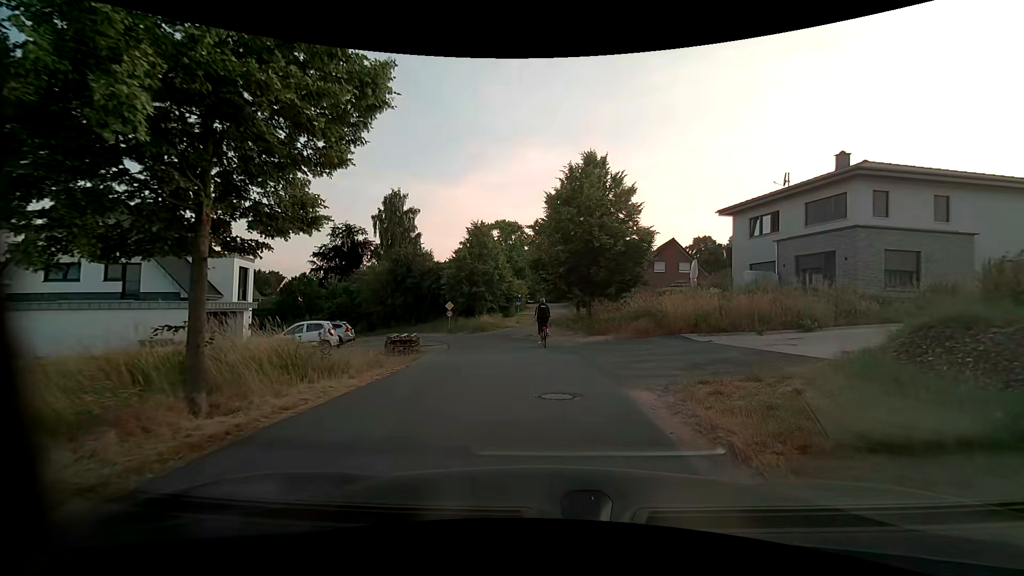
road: residential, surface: asphalt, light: Day
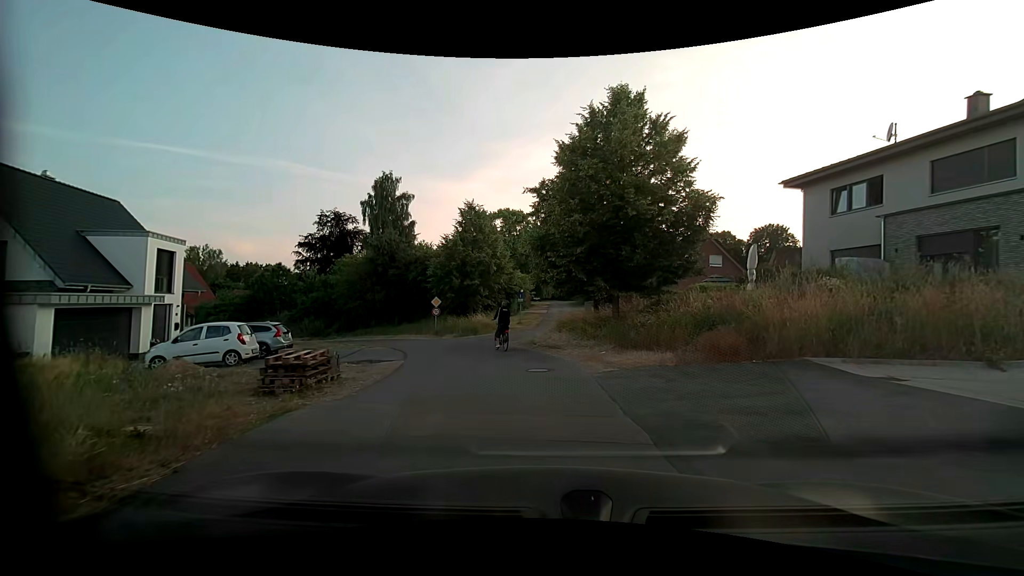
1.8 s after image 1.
(-0.1, +8.1) m; -1°
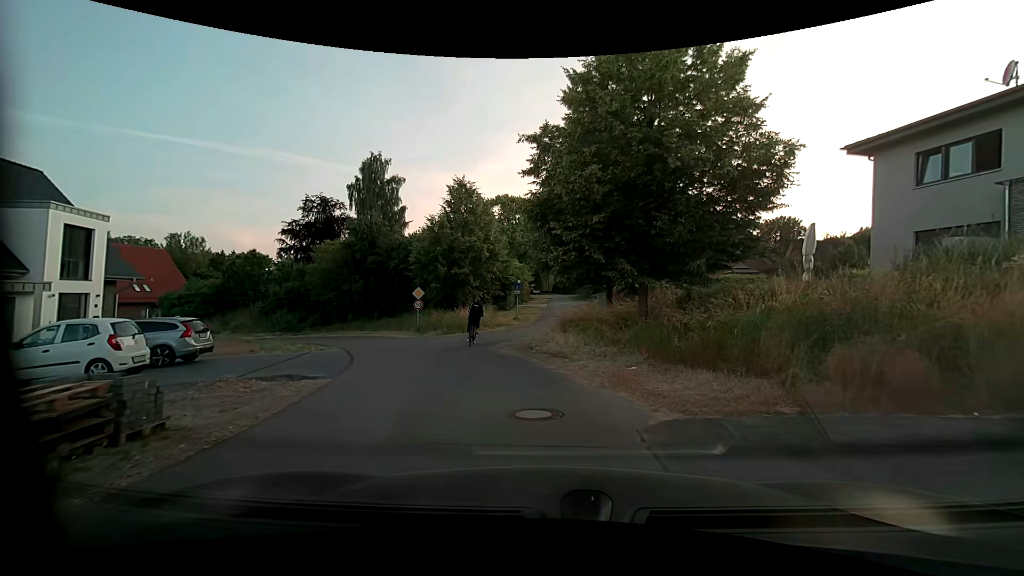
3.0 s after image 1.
(0.0, +5.3) m; -1°
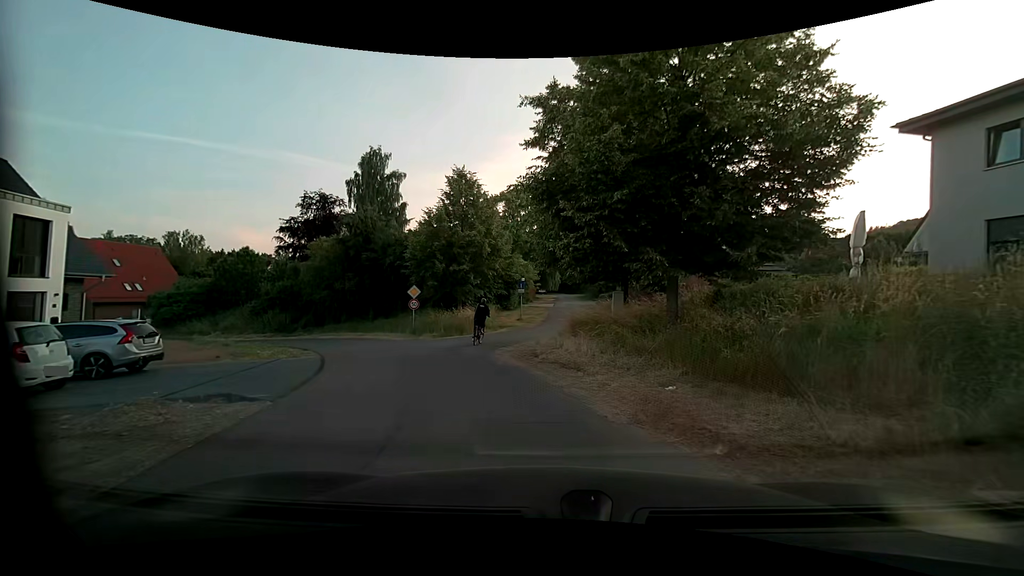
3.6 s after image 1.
(0.0, +2.5) m; -1°
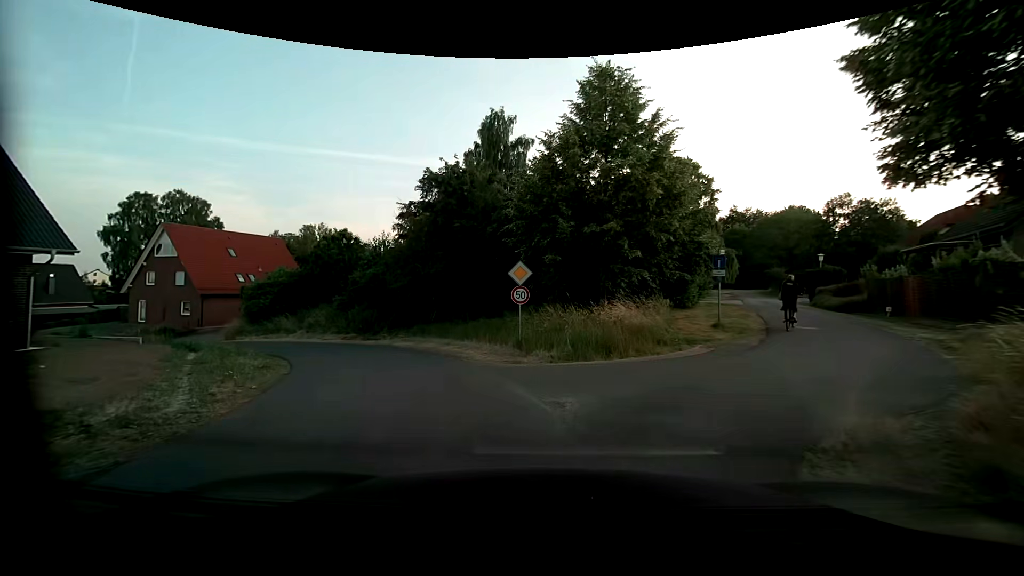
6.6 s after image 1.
(-1.6, +13.4) m; -16°
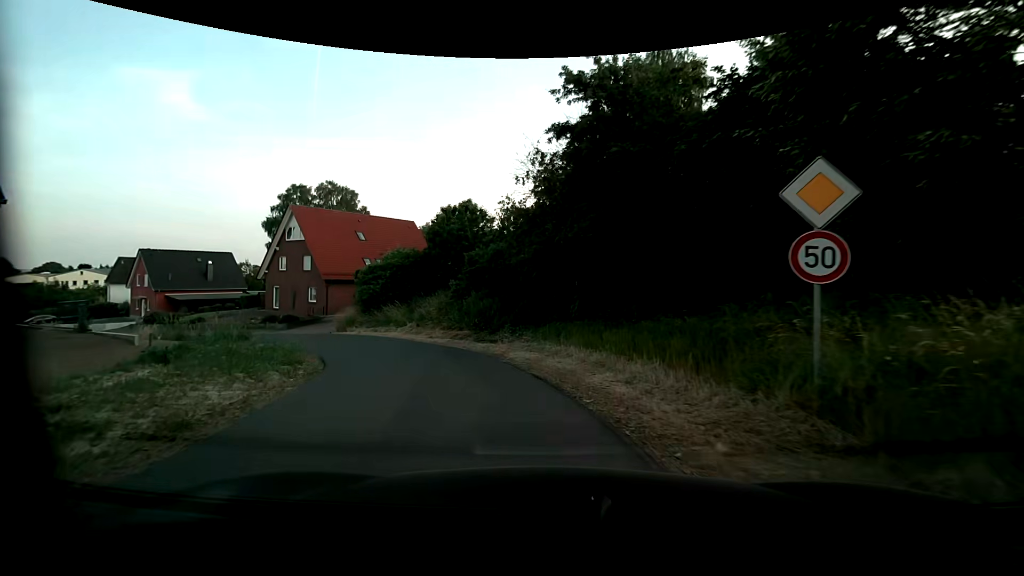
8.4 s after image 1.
(-1.4, +10.1) m; -16°
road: unclassified
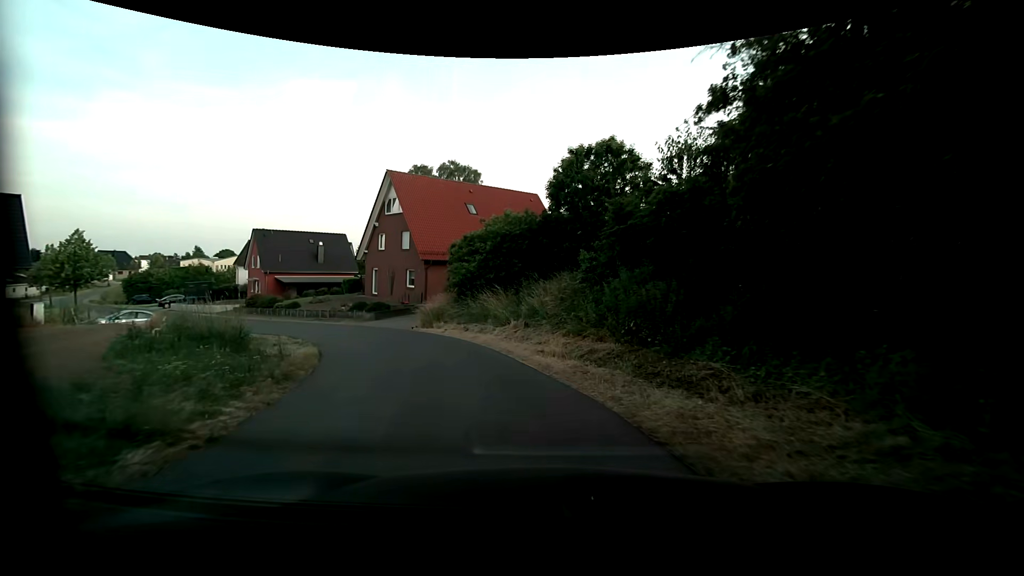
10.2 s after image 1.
(-1.7, +11.3) m; -15°
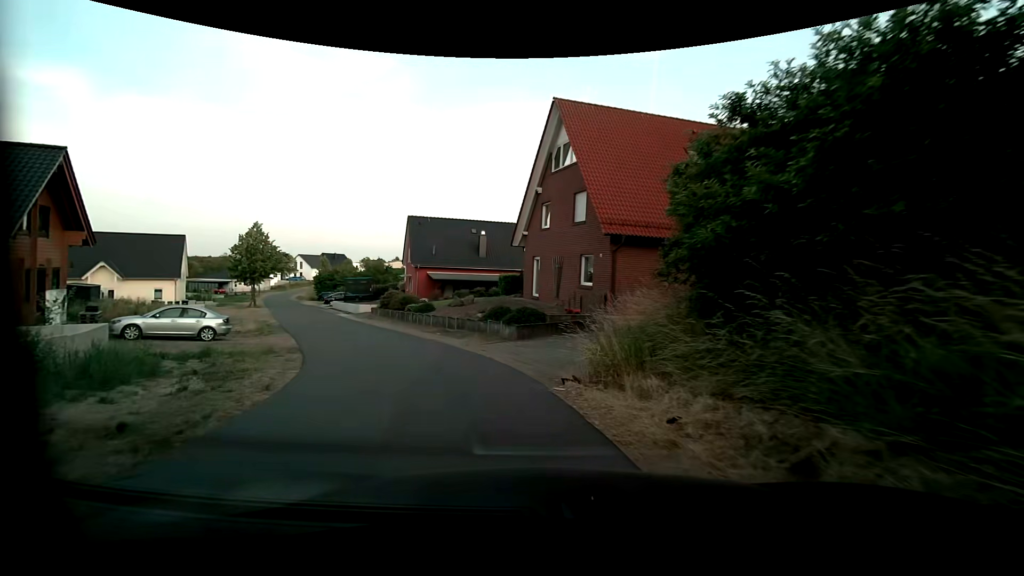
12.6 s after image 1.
(-2.8, +15.8) m; -22°
(-2, +10) (-5, +19) (-10, +28) (-15, +36) (-20, +45) (-26, +53) (-31, +62) (-36, +70) (-41, +79) (-47, +88) m
